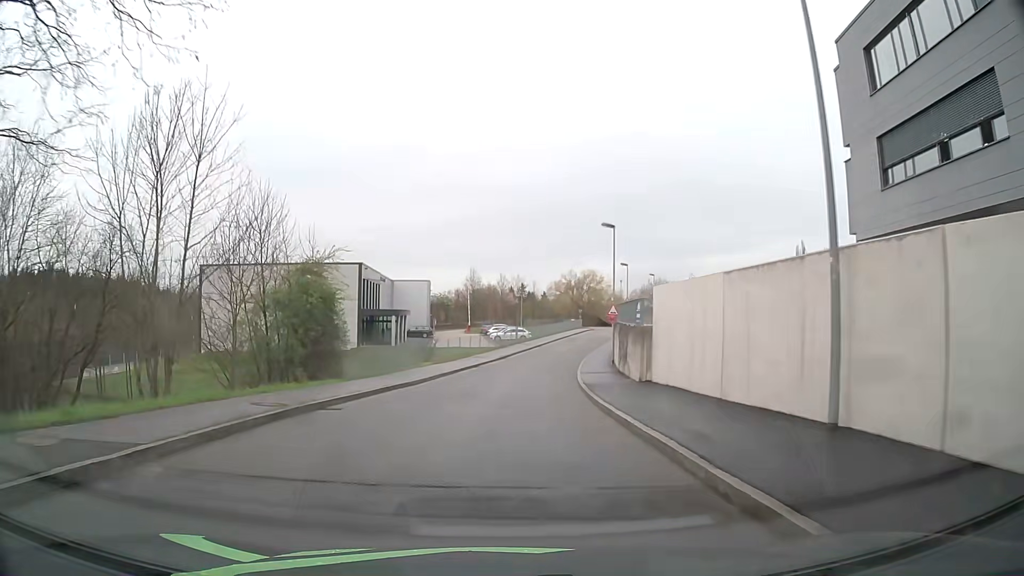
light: Day
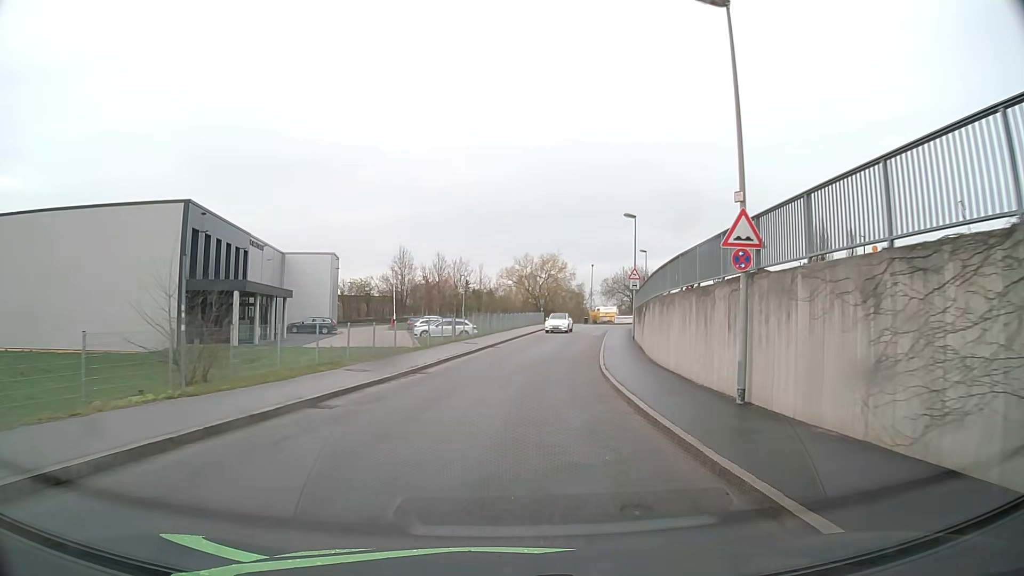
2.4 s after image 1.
(+0.8, +26.8) m; +5°
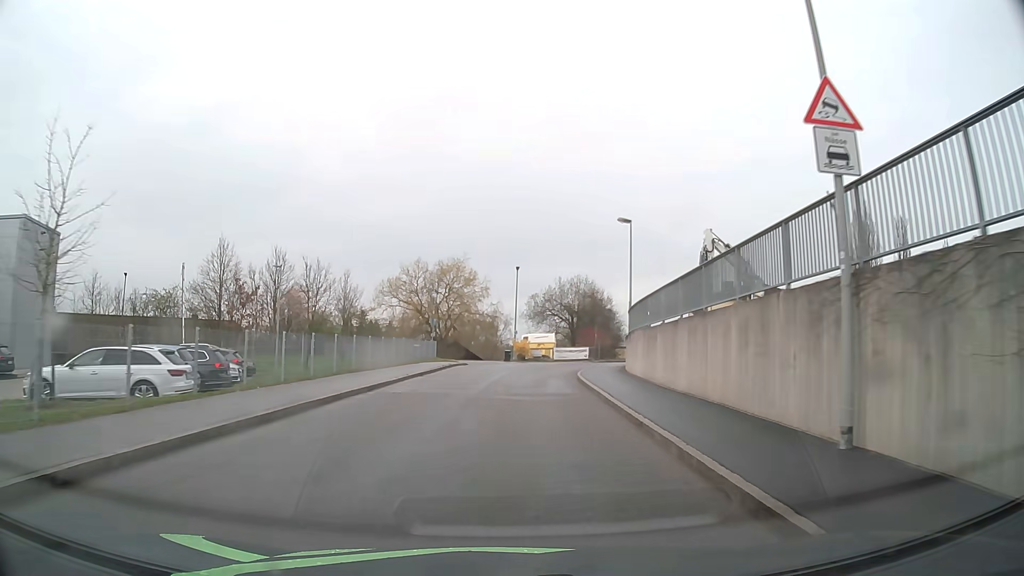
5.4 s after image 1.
(+2.9, +35.3) m; +8°
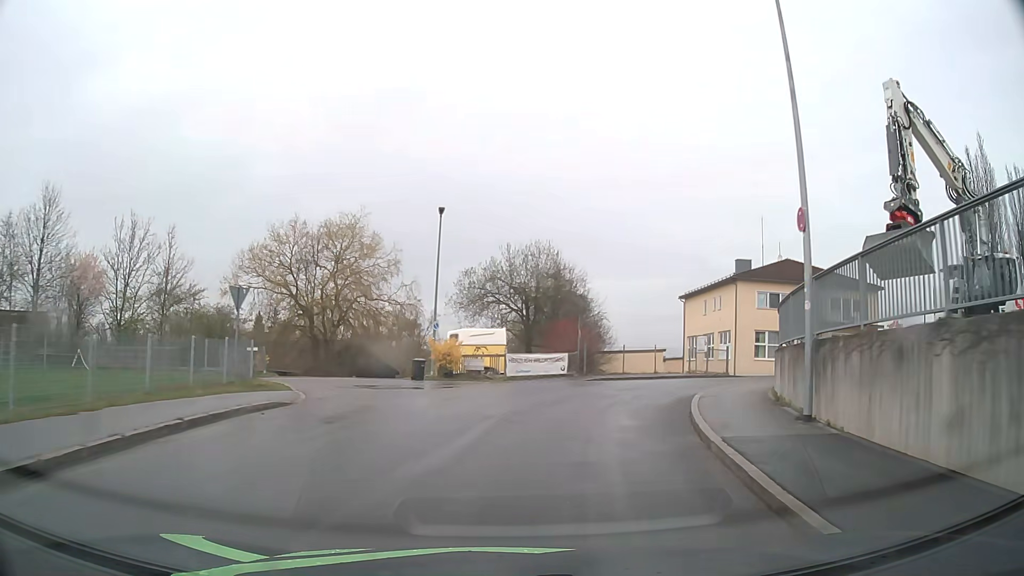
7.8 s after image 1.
(+0.7, +26.8) m; +5°
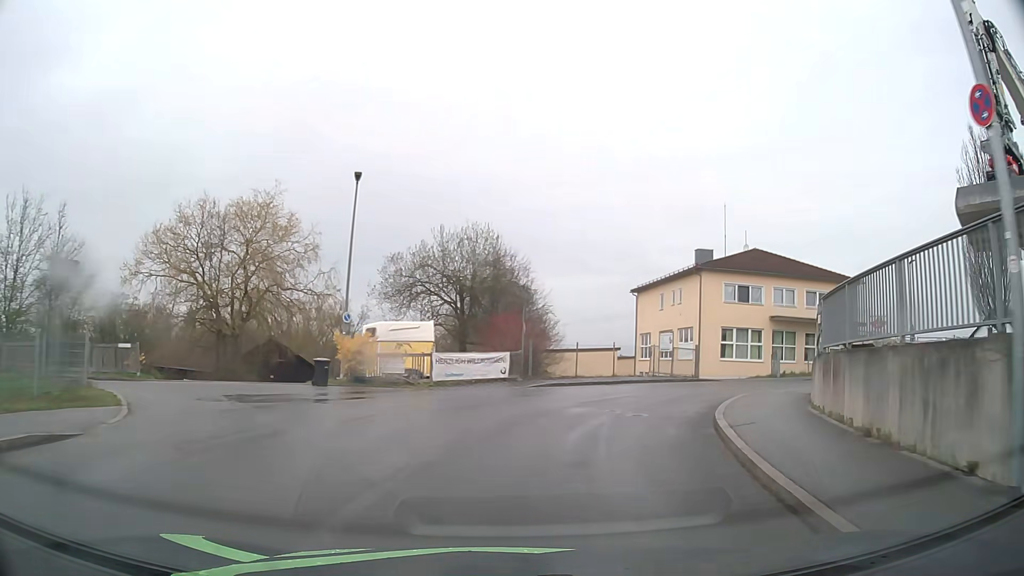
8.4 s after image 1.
(+0.3, +6.3) m; +5°
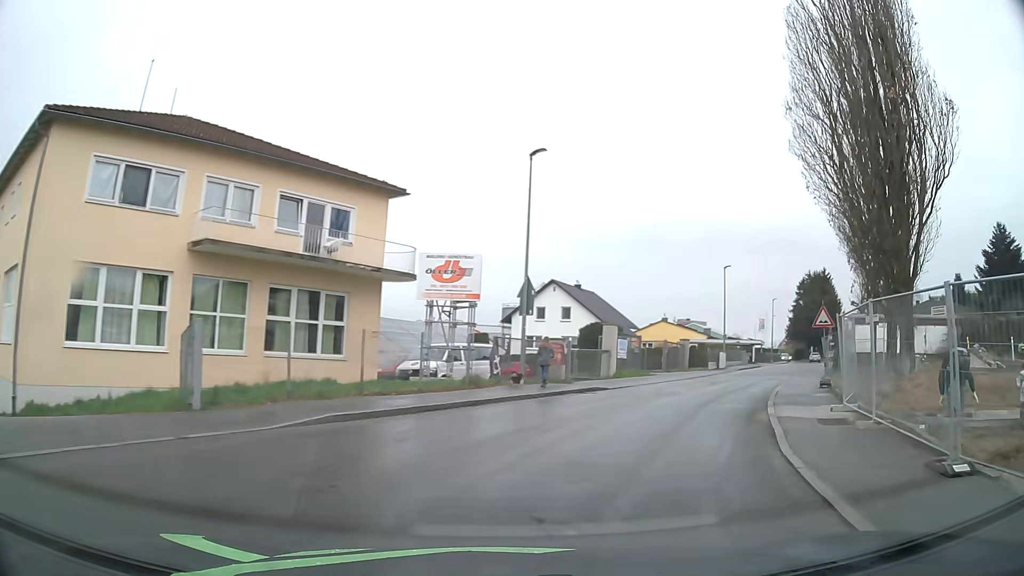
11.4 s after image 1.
(+9.9, +26.1) m; +48°
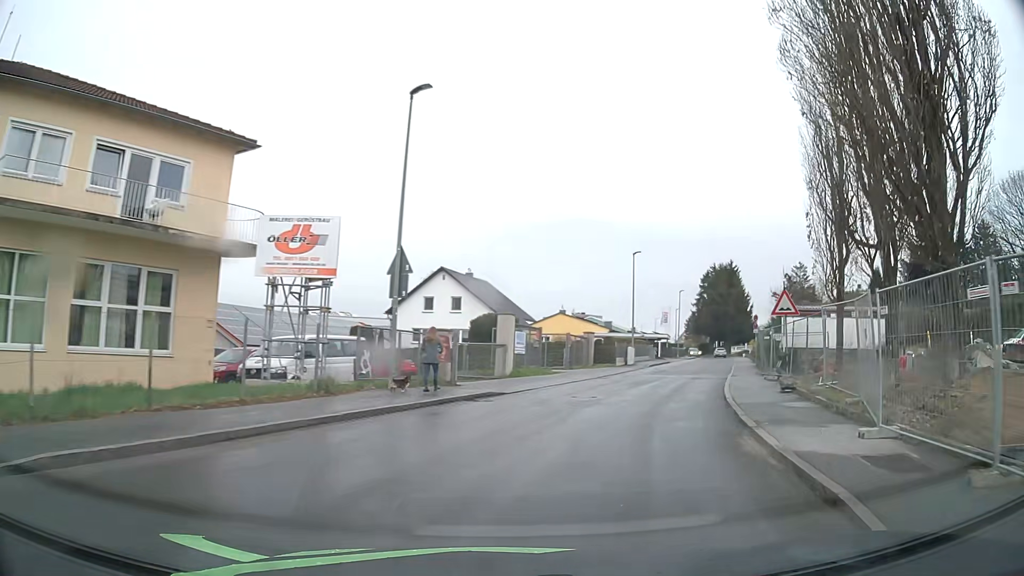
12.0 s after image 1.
(+0.4, +5.4) m; +9°
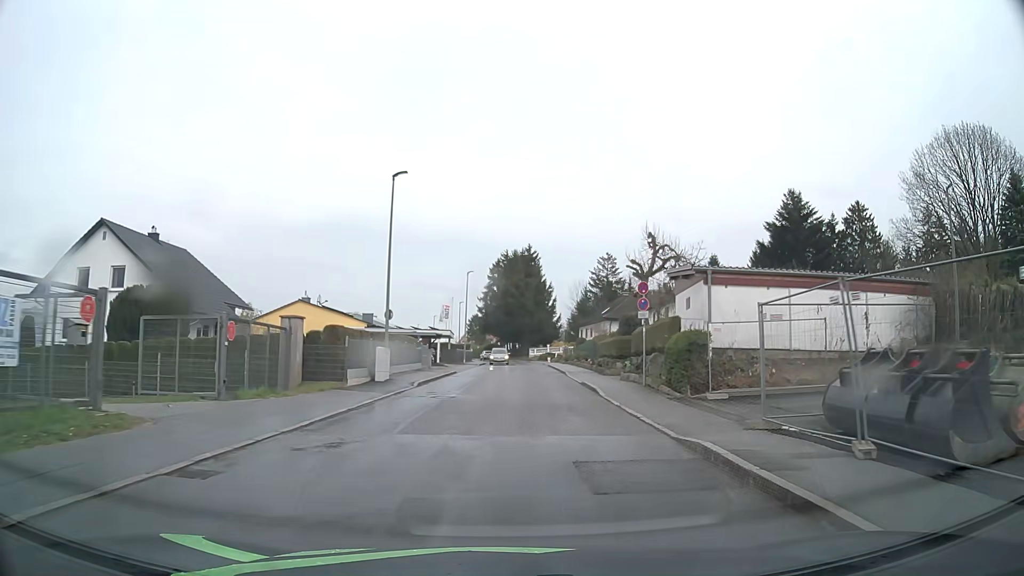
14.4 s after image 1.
(+5.2, +23.2) m; +19°
(0, +10) (+1, +20) (+2, +30) (+2, +40) (+3, +50) (+3, +60) (+3, +70) (+3, +80) (+3, +90) (+1, +100) m
